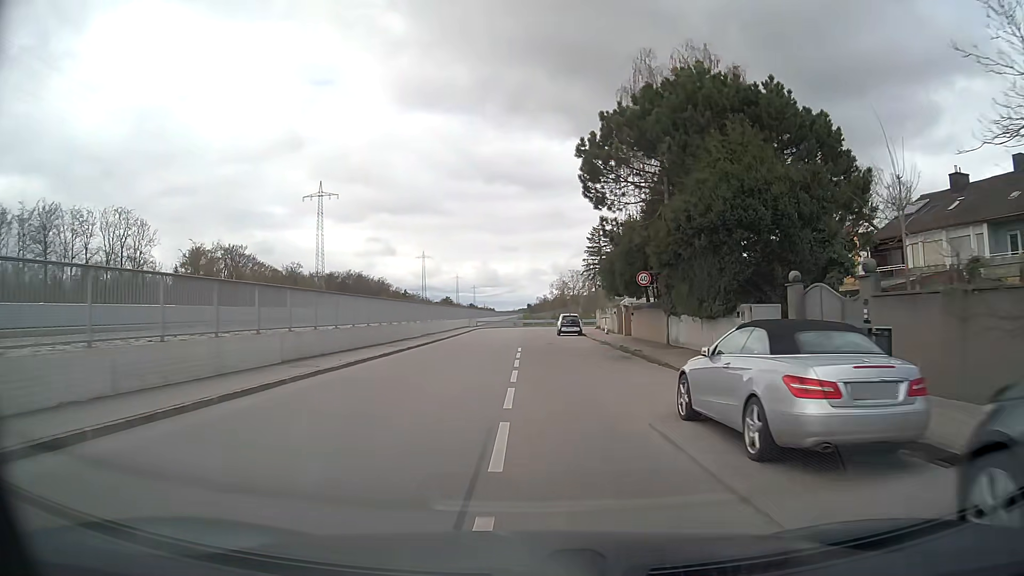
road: residential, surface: asphalt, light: Day
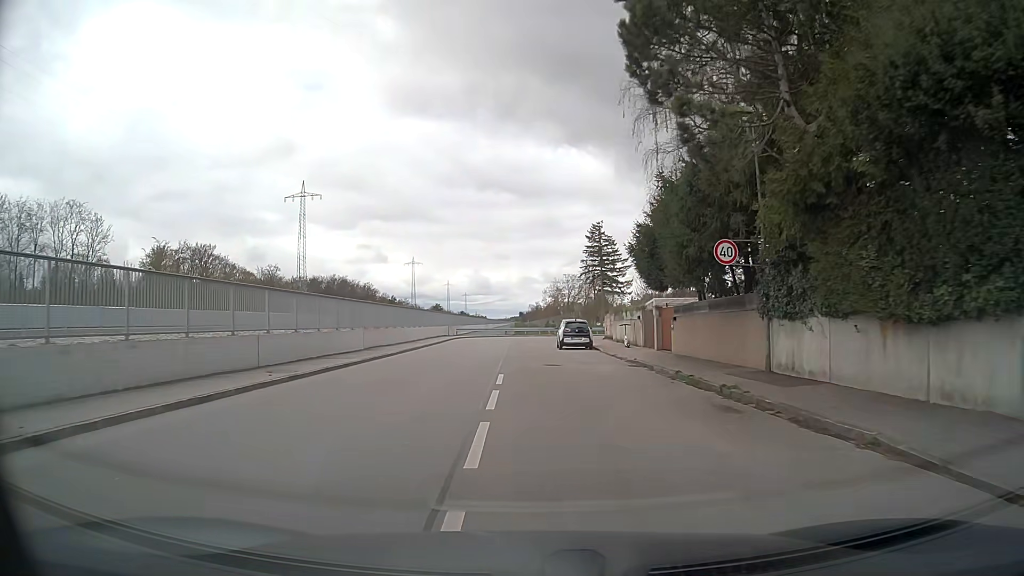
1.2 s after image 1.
(+0.1, +13.4) m; +1°
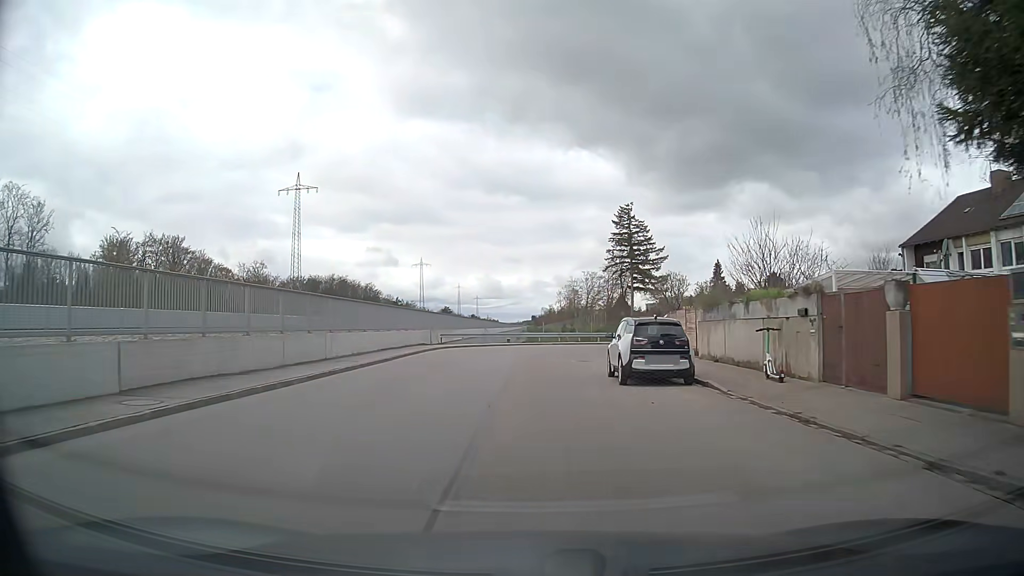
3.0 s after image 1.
(-0.2, +19.7) m; -1°
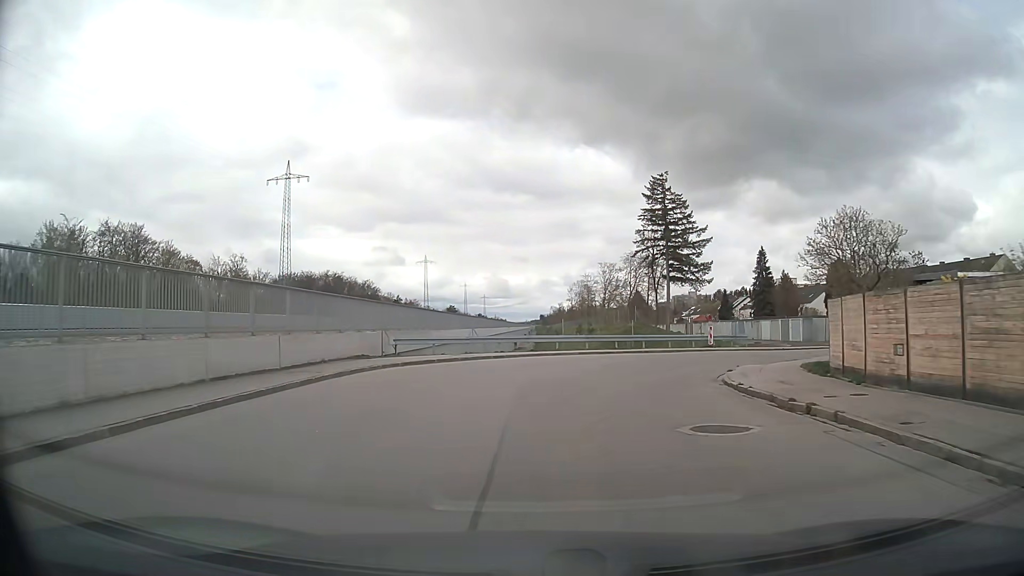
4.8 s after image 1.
(-0.2, +18.2) m; -1°
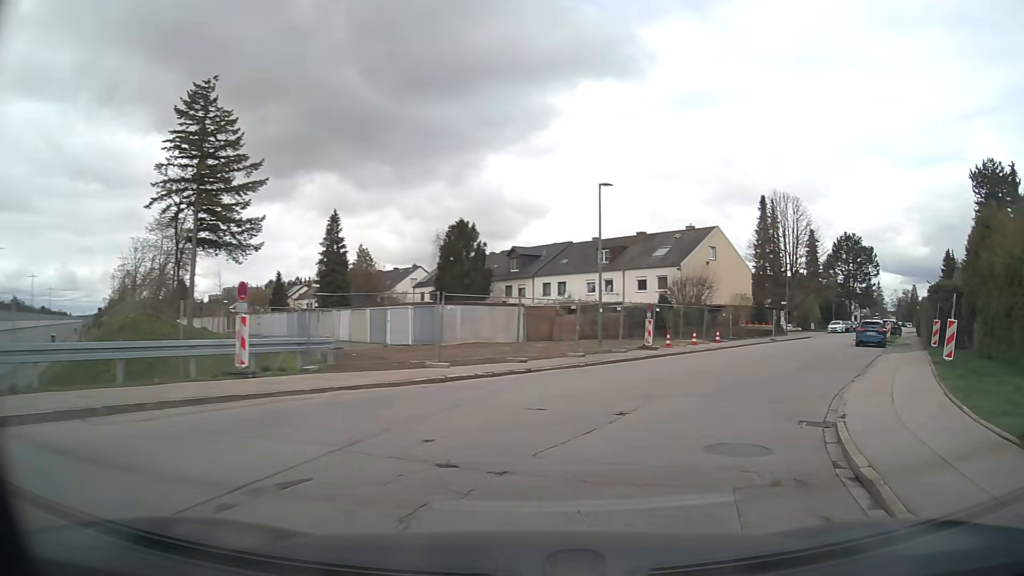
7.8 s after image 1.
(+6.3, +26.3) m; +37°
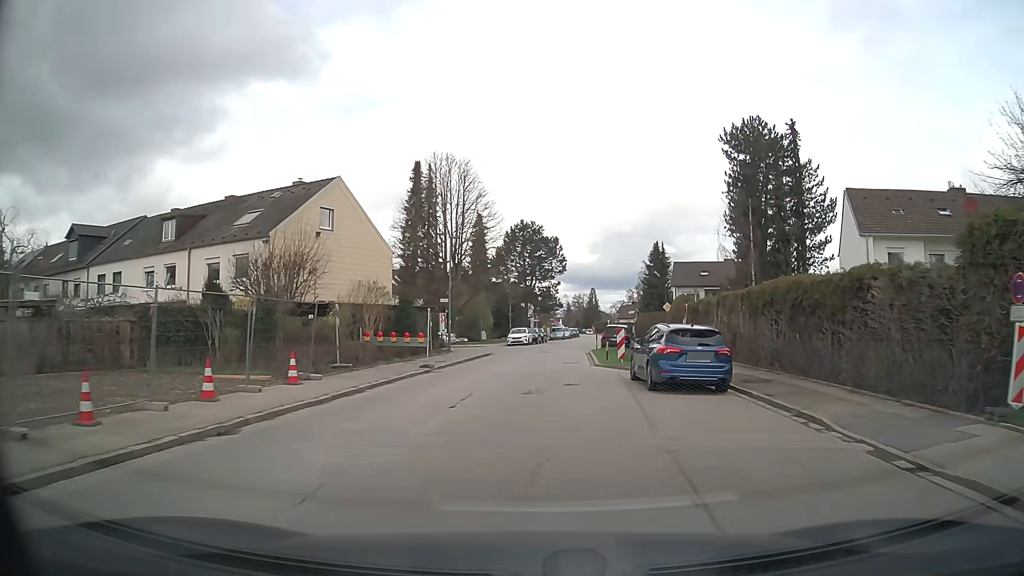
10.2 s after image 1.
(+7.3, +21.5) m; +30°
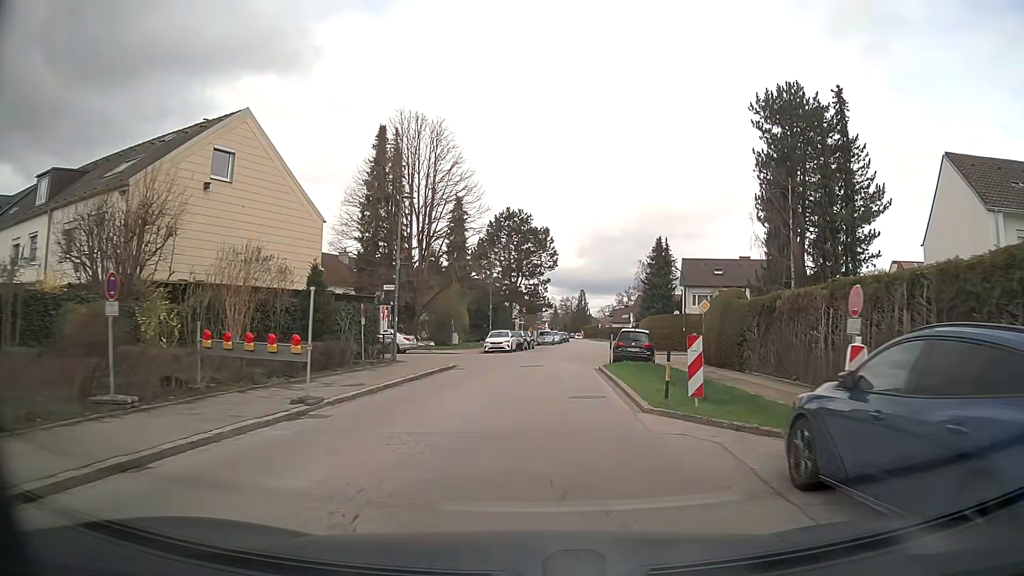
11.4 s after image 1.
(+0.1, +11.8) m; +1°
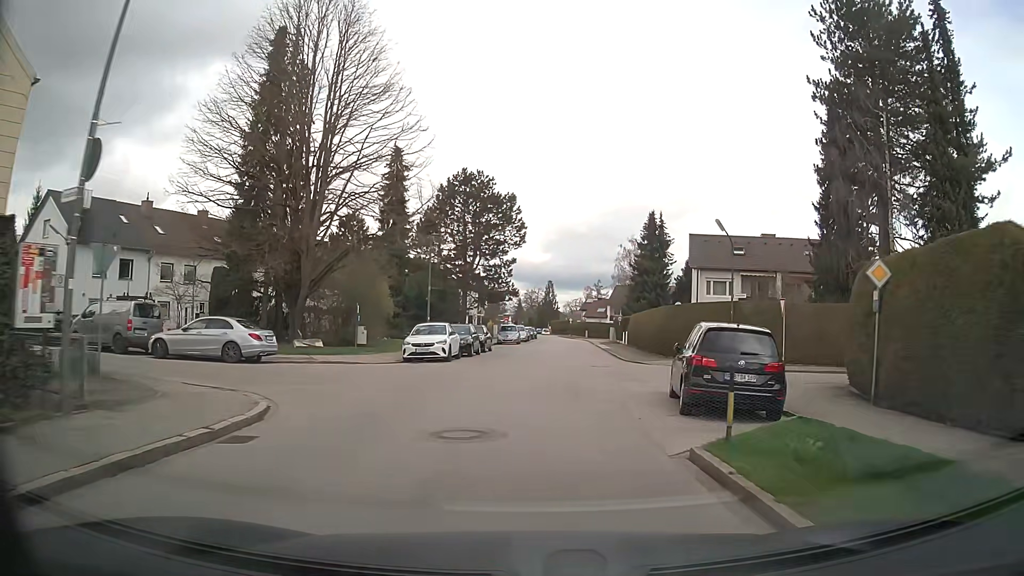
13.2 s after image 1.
(+0.5, +17.8) m; +3°
(0, +10) (+1, +20) (+1, +30) (+2, +40) (+3, +50) (+4, +60) (+5, +70) (+5, +80) (+6, +90) (+6, +100) m
